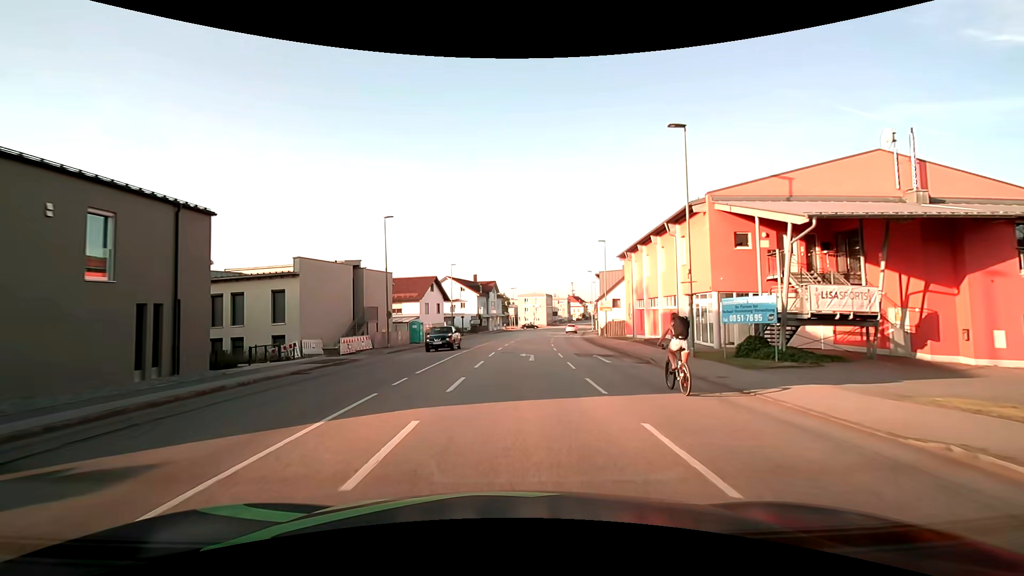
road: tertiary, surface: asphalt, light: Day
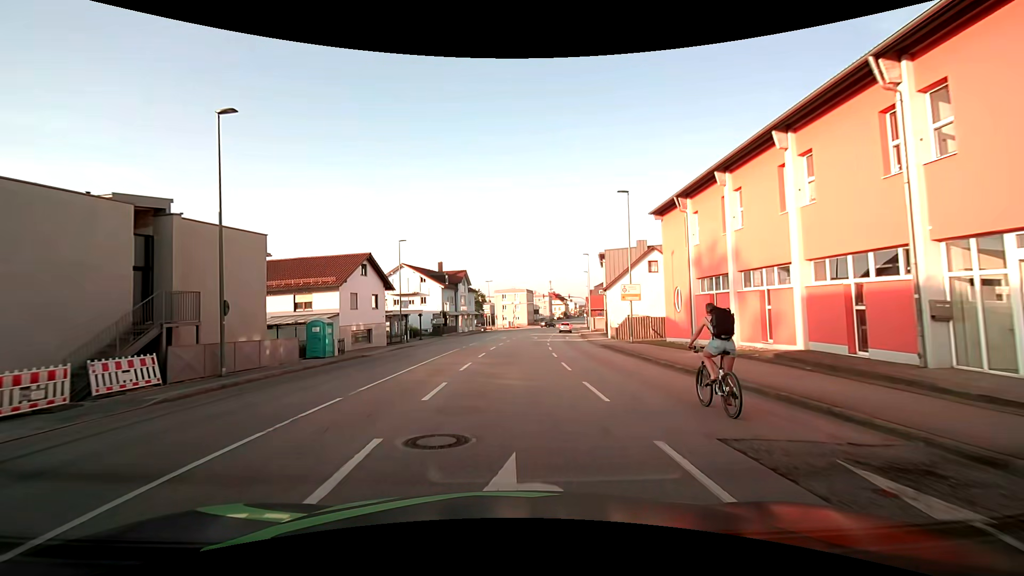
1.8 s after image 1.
(+0.6, +19.3) m; +3°
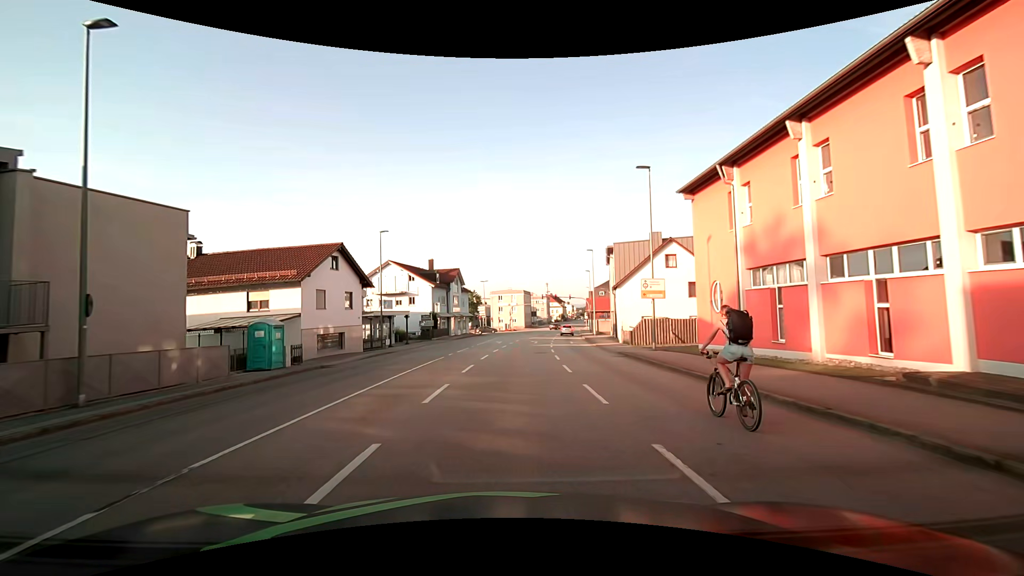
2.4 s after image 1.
(0.0, +5.8) m; 0°
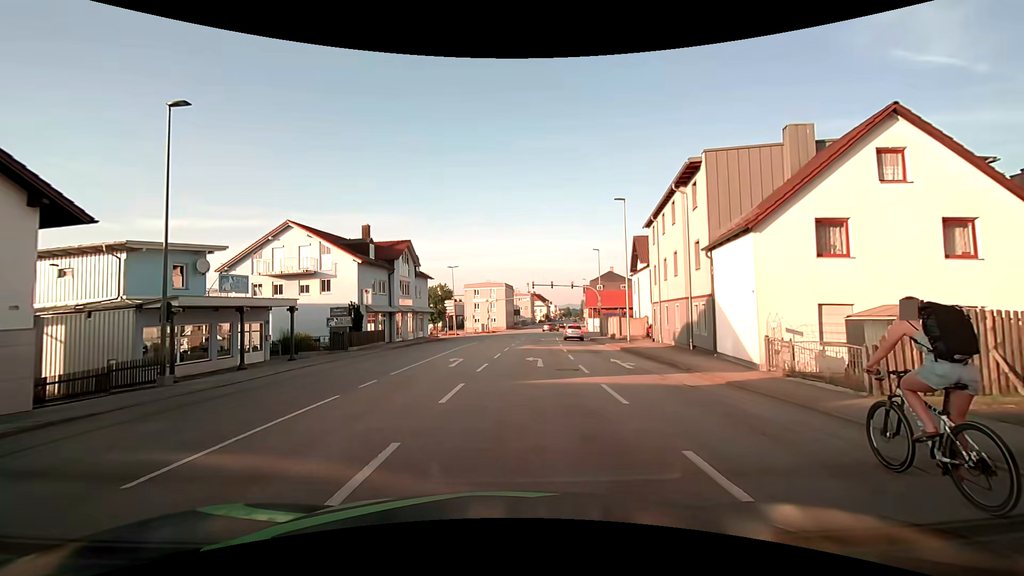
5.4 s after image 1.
(+0.3, +24.2) m; +2°
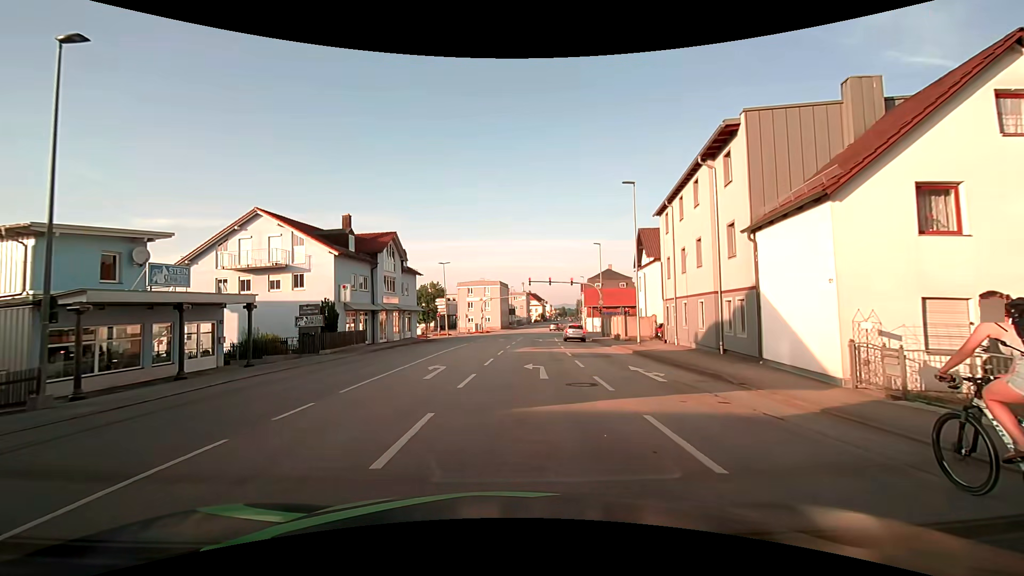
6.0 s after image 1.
(0.0, +4.1) m; 0°
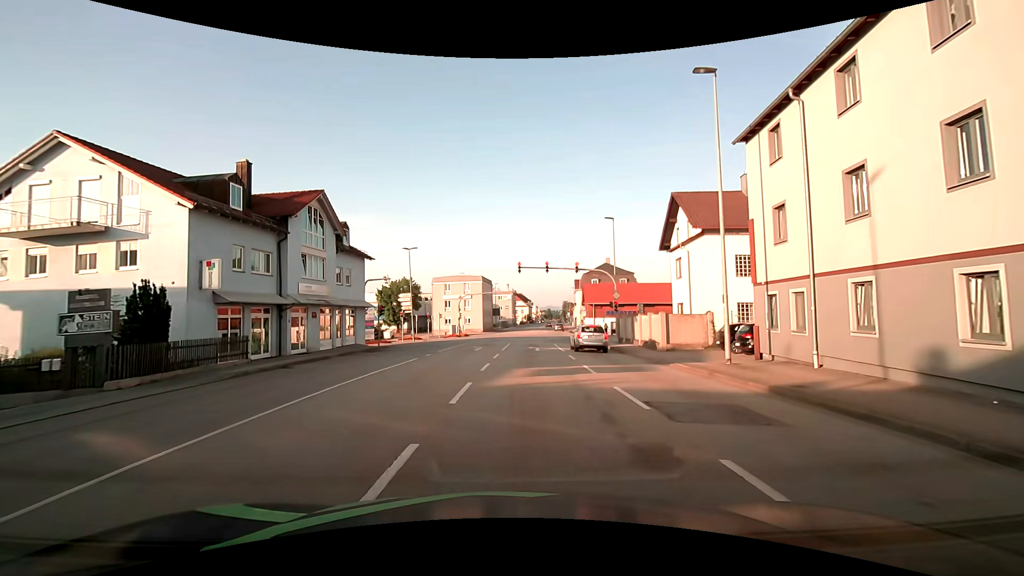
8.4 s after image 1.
(+0.3, +14.3) m; +2°
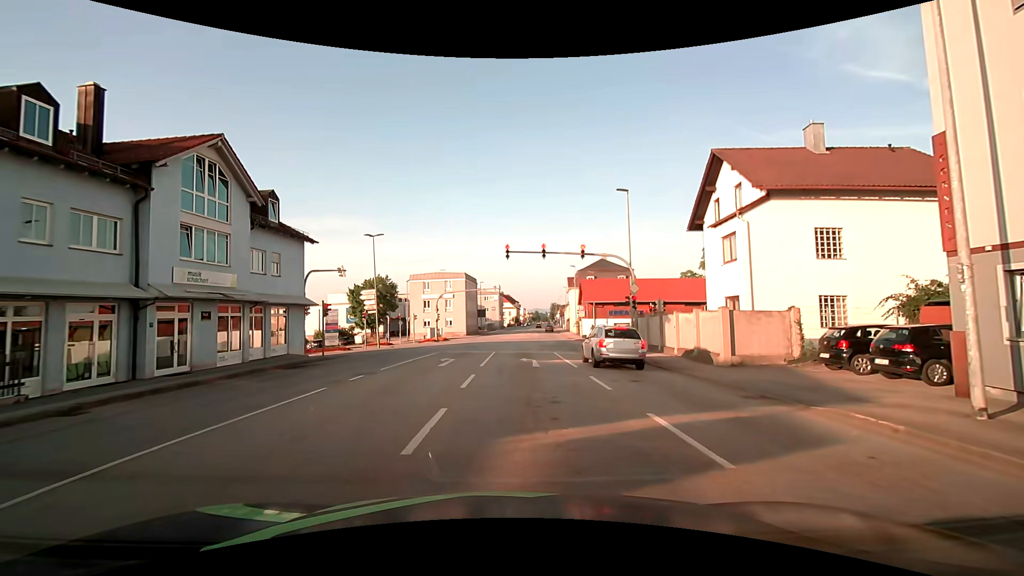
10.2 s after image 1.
(+0.1, +9.4) m; 0°
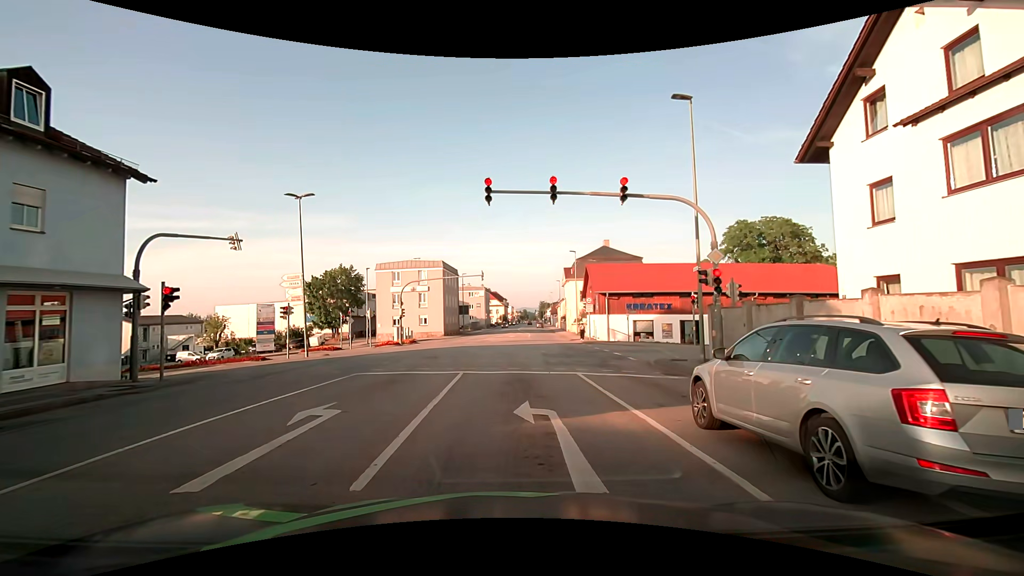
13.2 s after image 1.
(+0.4, +13.2) m; +2°
